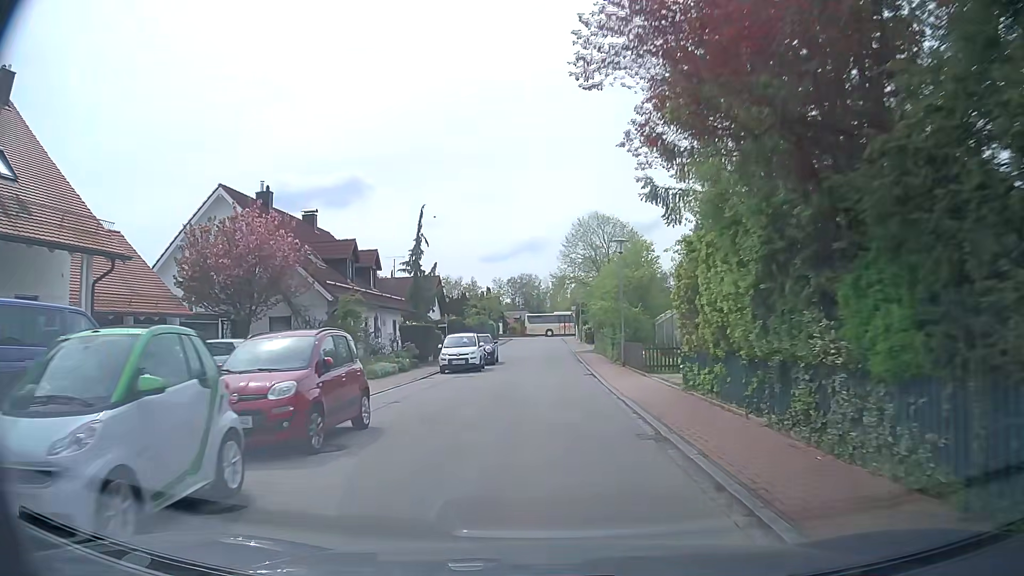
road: residential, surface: asphalt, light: Day
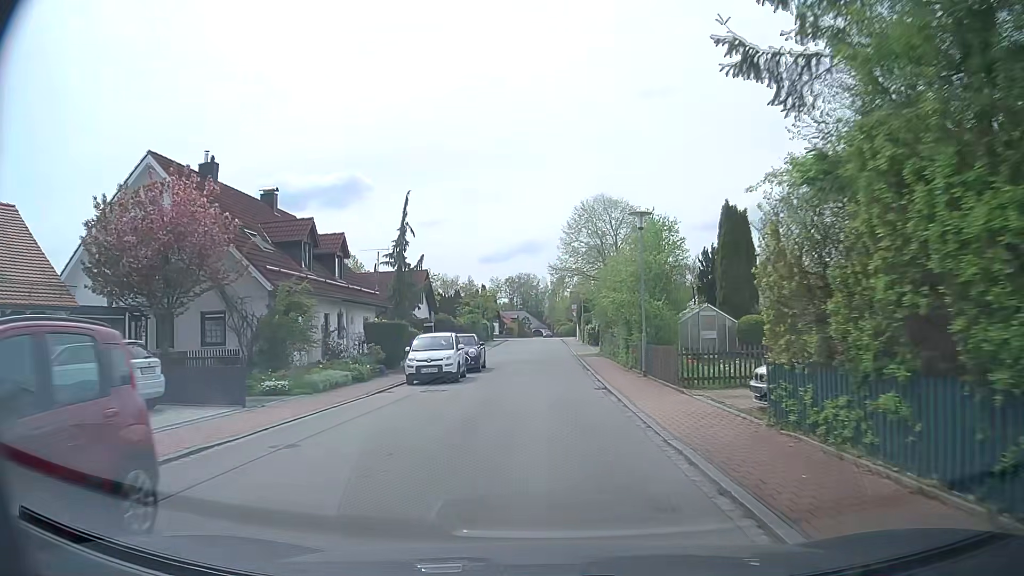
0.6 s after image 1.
(0.0, +6.2) m; 0°
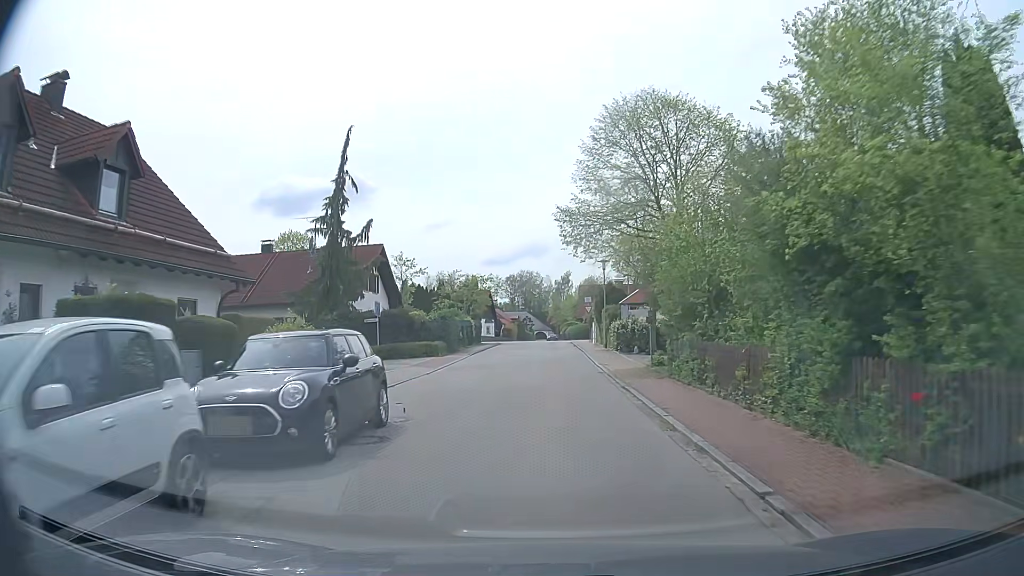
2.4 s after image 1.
(+0.1, +18.5) m; 0°
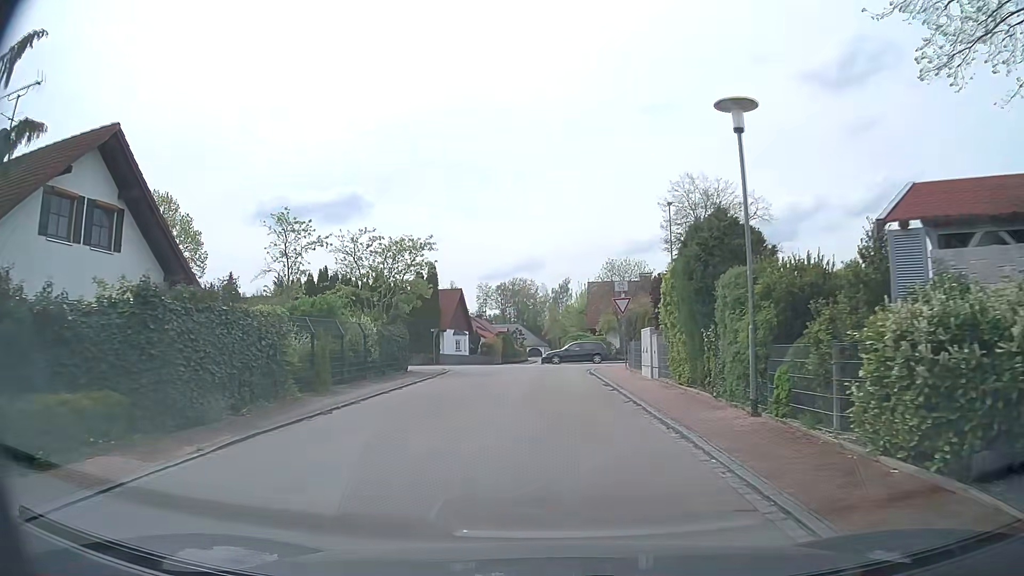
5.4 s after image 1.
(+0.1, +28.8) m; 0°
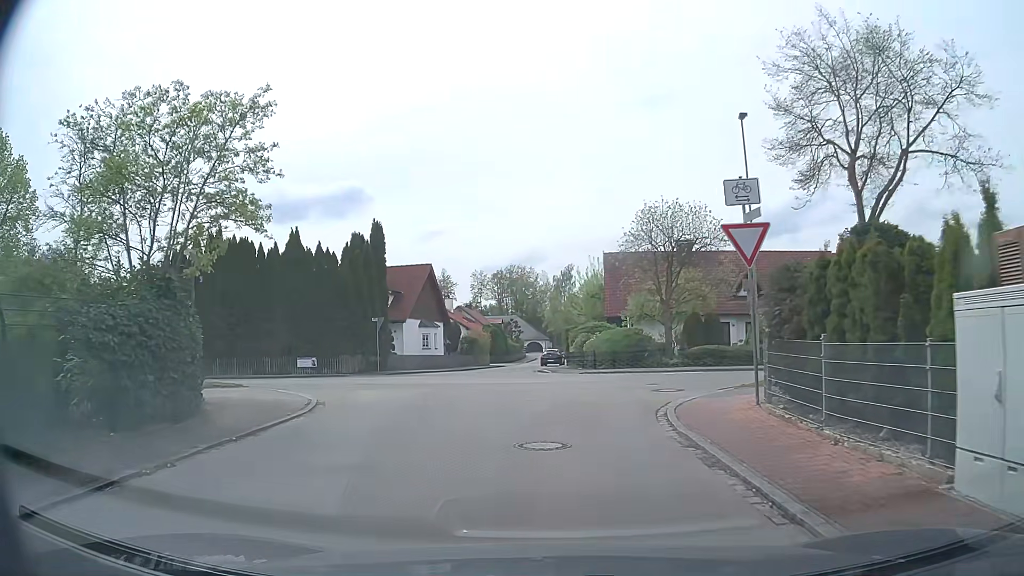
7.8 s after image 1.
(0.0, +18.3) m; 0°
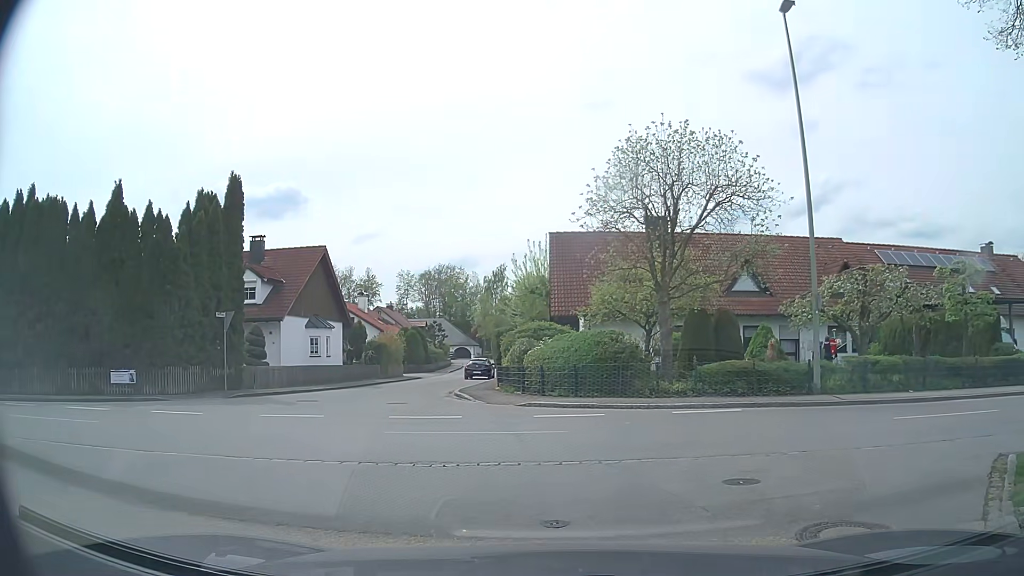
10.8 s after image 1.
(0.0, +11.3) m; +5°
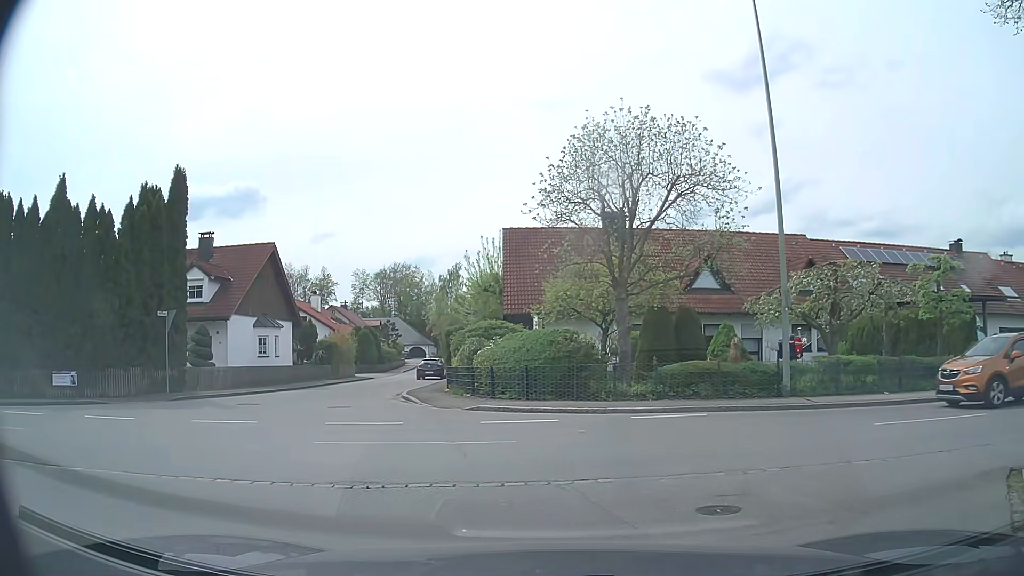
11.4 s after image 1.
(0.0, +1.1) m; +3°
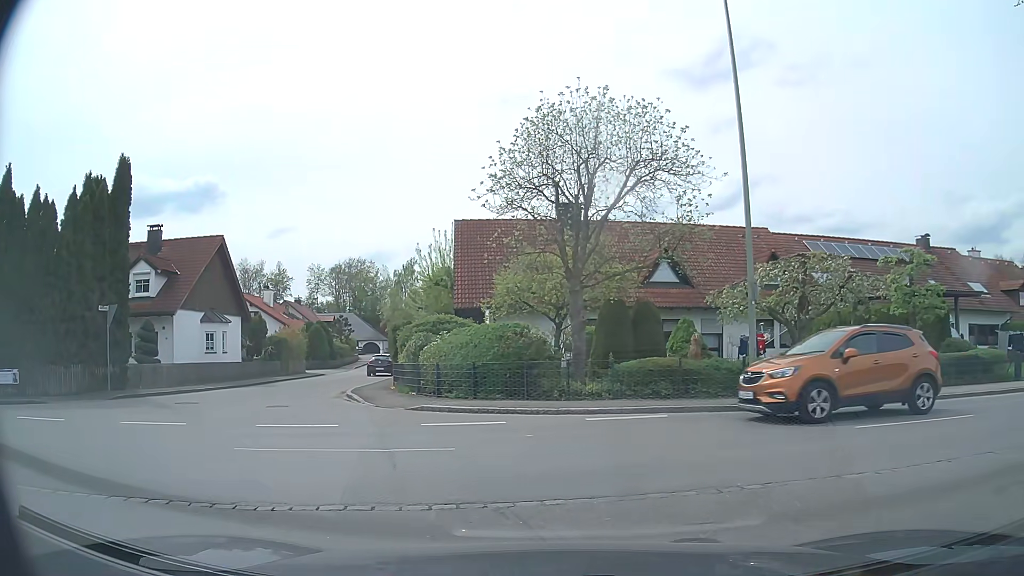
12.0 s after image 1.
(+0.1, +1.1) m; +6°
